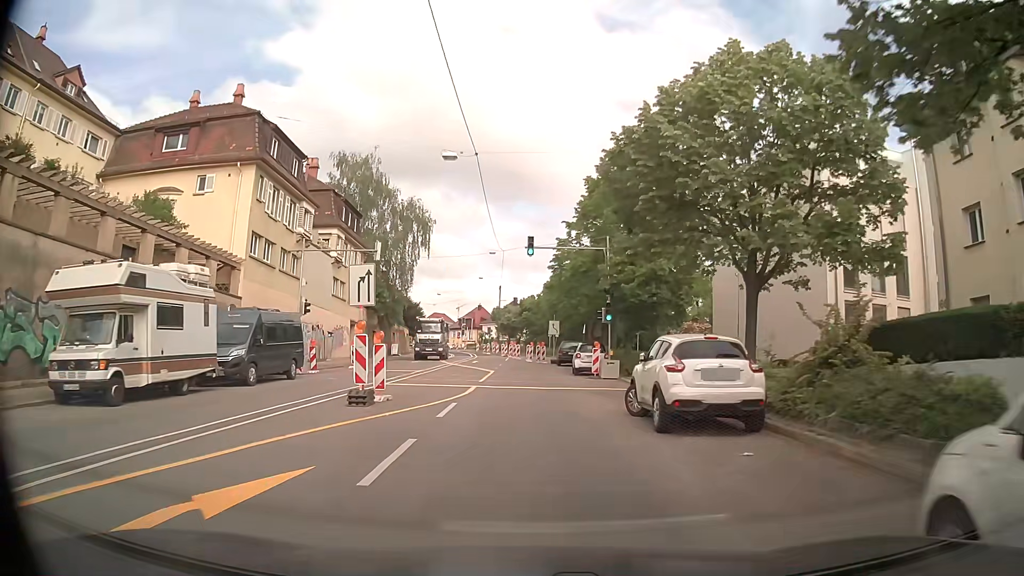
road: secondary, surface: asphalt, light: Day
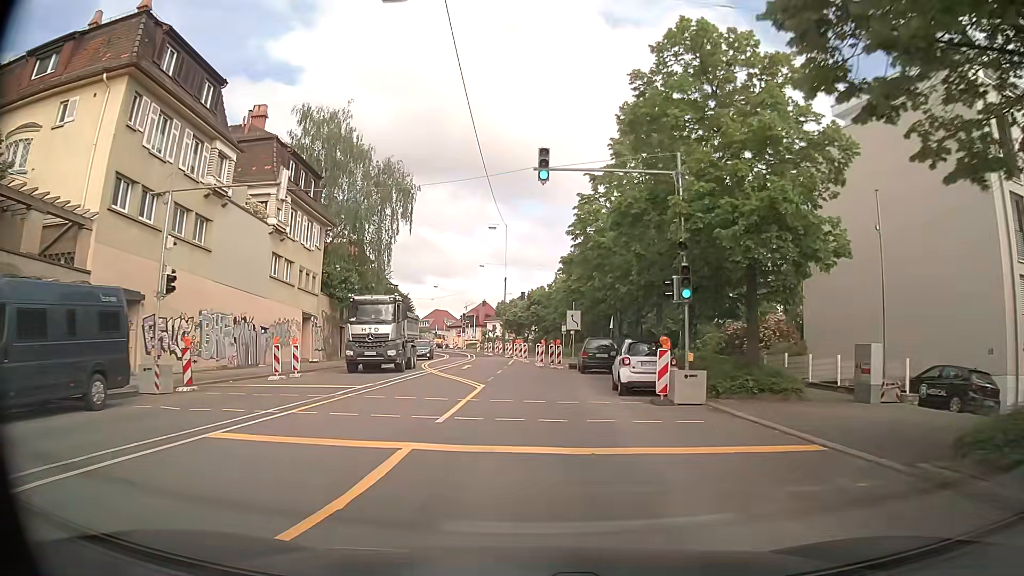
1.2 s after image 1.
(-0.1, +13.0) m; -1°
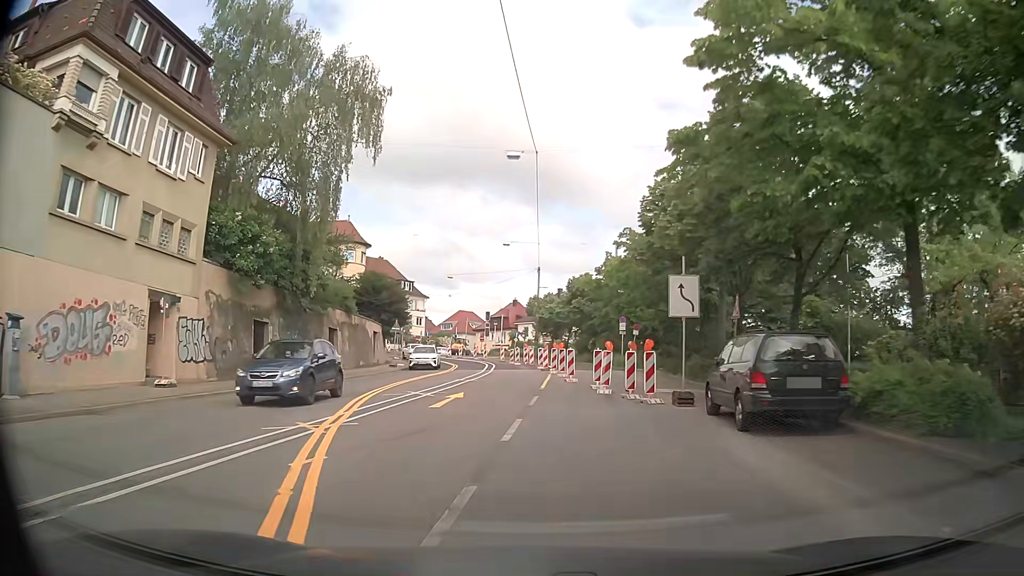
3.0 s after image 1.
(-0.6, +19.9) m; -3°
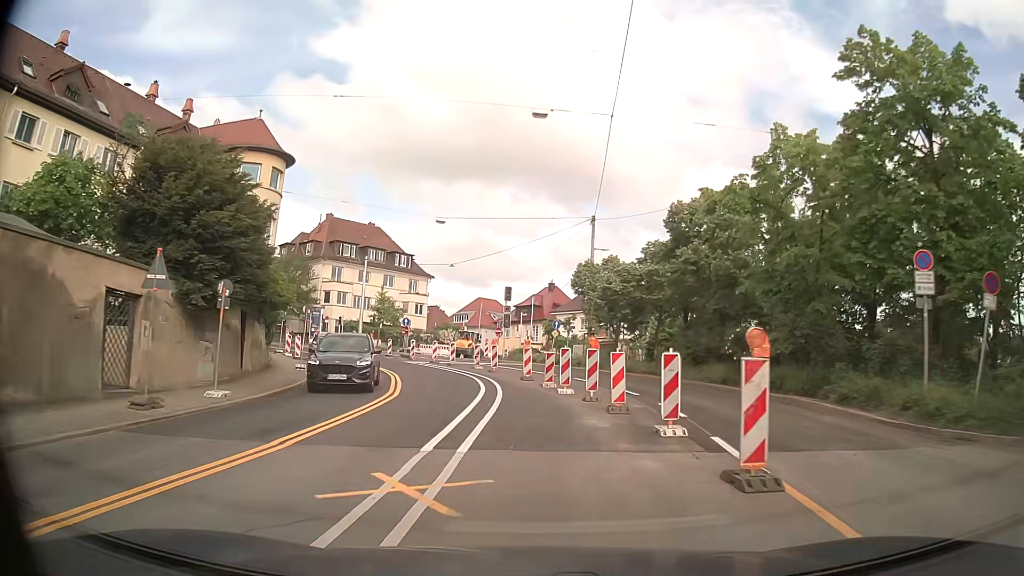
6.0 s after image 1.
(-0.9, +32.3) m; -3°
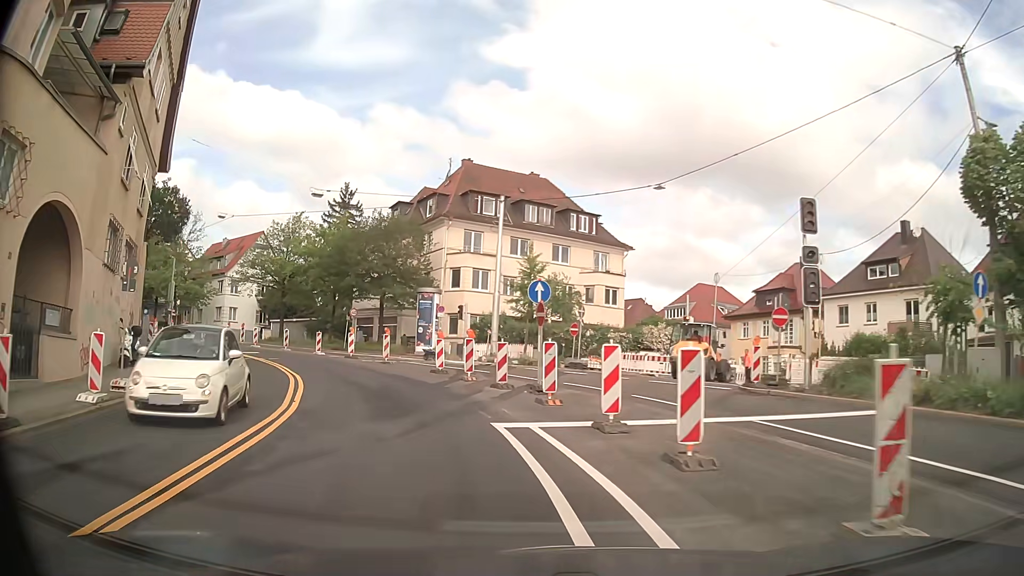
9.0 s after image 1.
(-3.2, +30.5) m; -17°
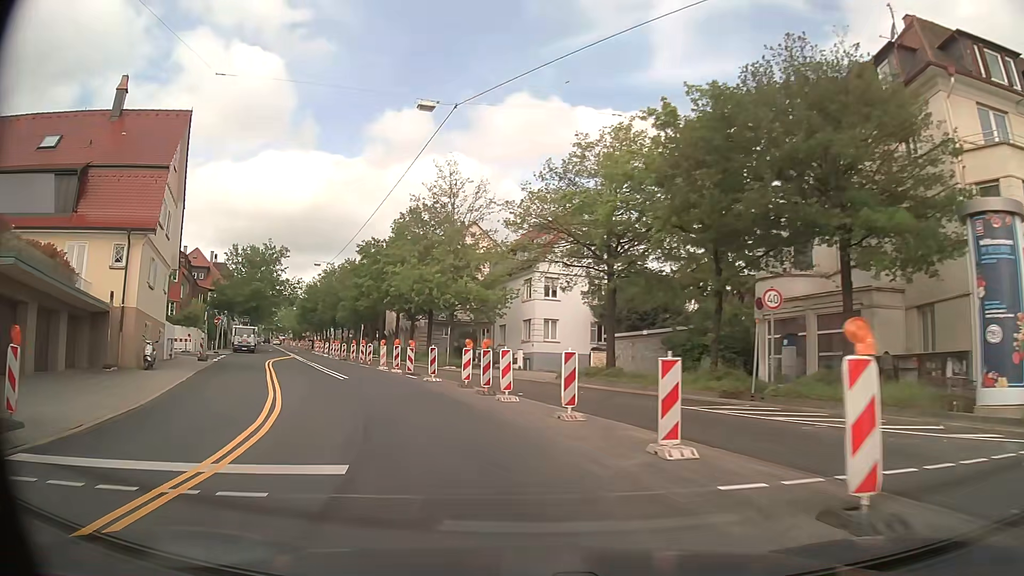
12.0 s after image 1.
(-7.9, +28.2) m; -32°
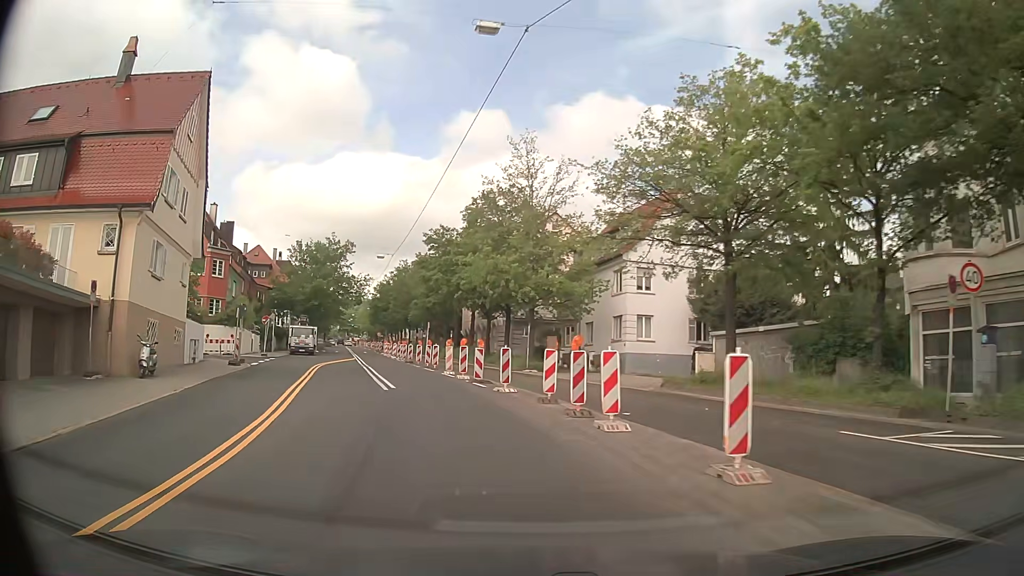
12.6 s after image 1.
(-0.4, +5.9) m; -8°
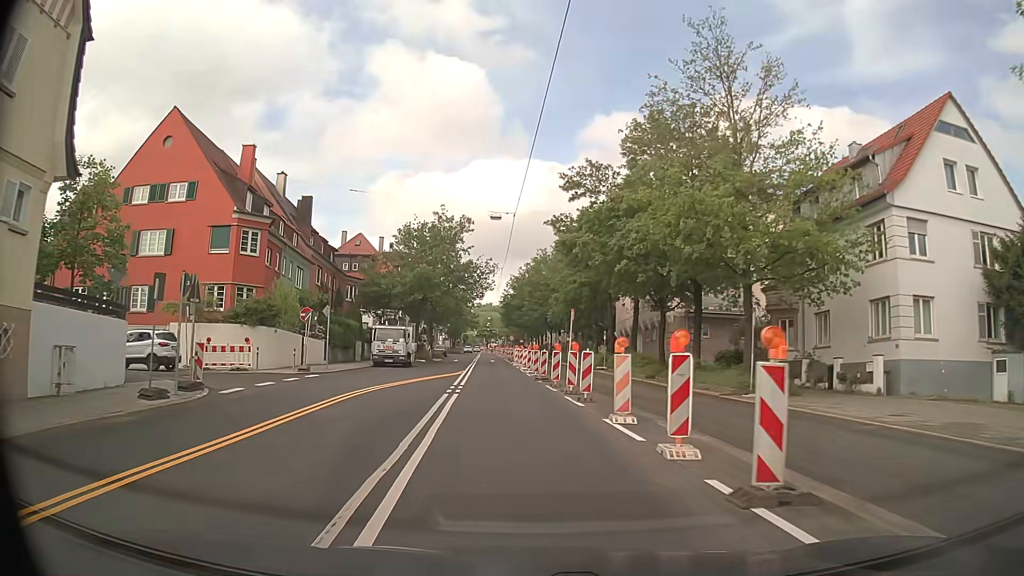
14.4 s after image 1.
(-2.4, +18.0) m; -13°
(0, +10) (-1, +20) (-1, +30) (-2, +40) (-3, +50) (-3, +60) (-4, +70) (-5, +80) (-5, +90) (-6, +100) m
